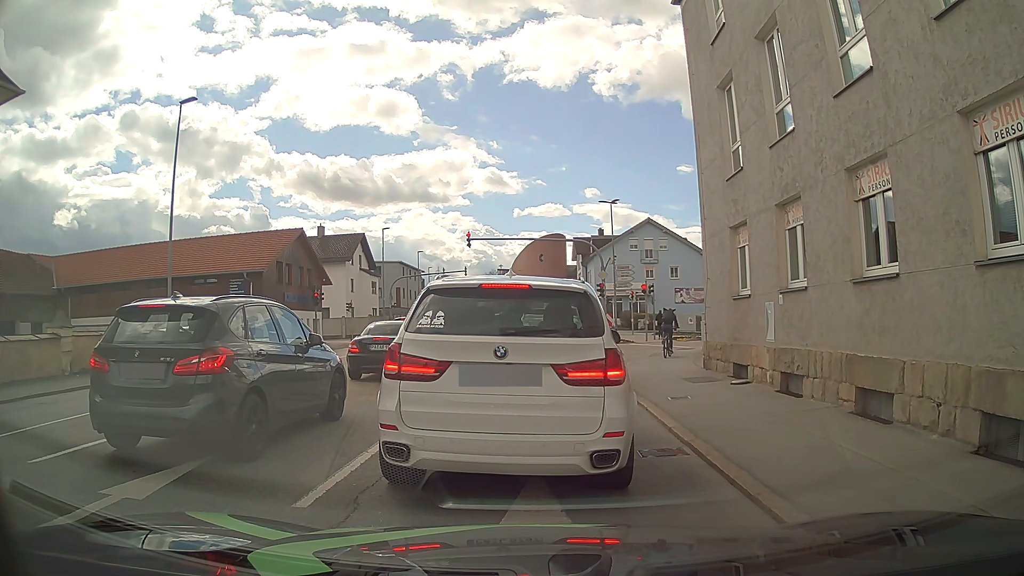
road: tertiary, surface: asphalt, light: Day
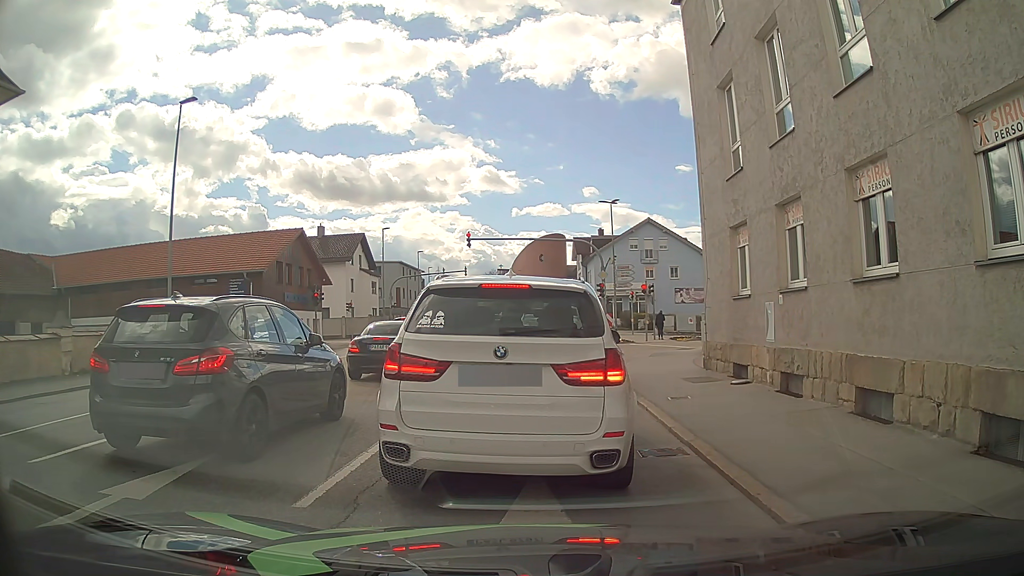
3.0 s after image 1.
(0.0, 0.0) m; 0°
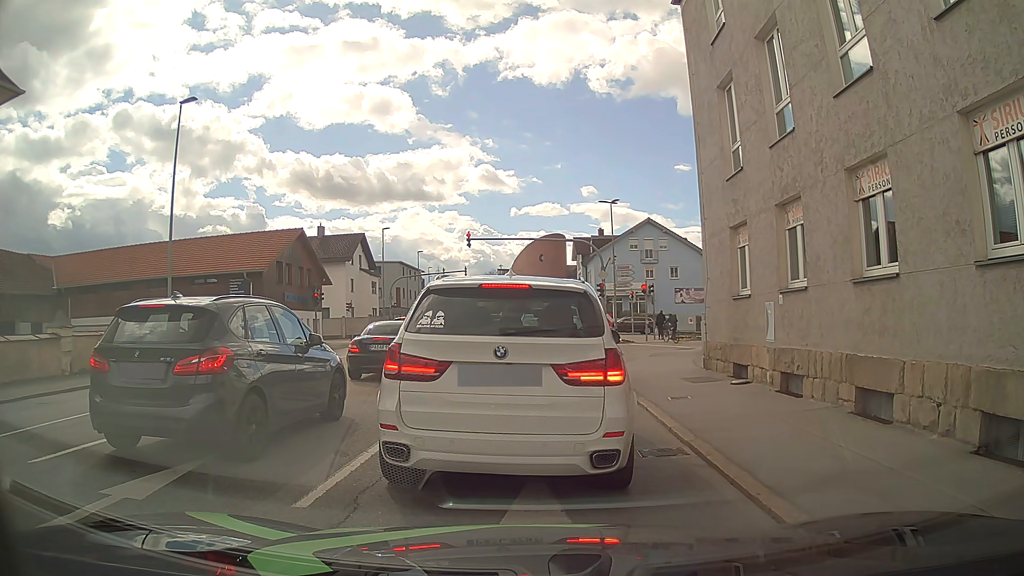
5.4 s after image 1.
(0.0, 0.0) m; 0°
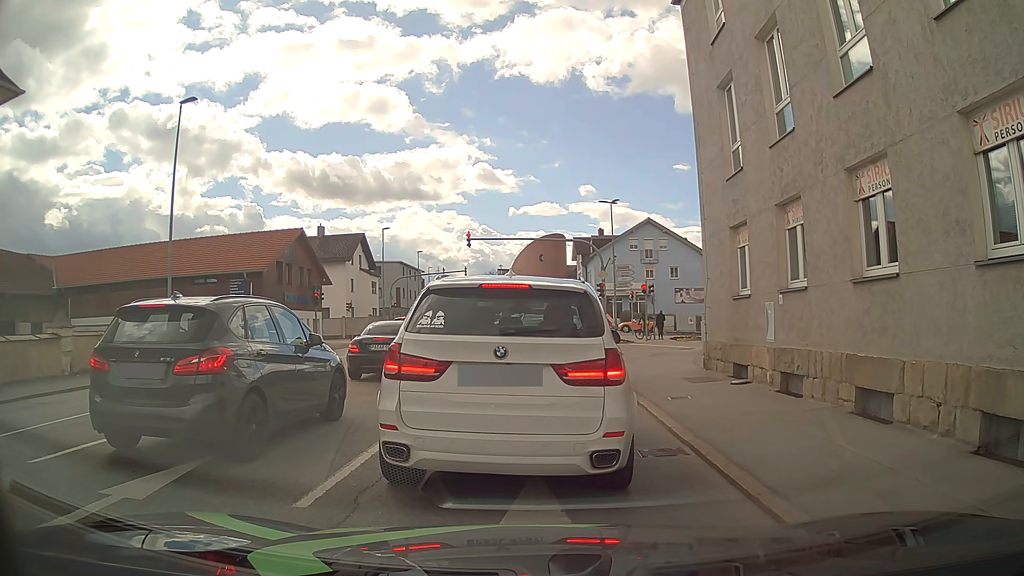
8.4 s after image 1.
(0.0, 0.0) m; 0°
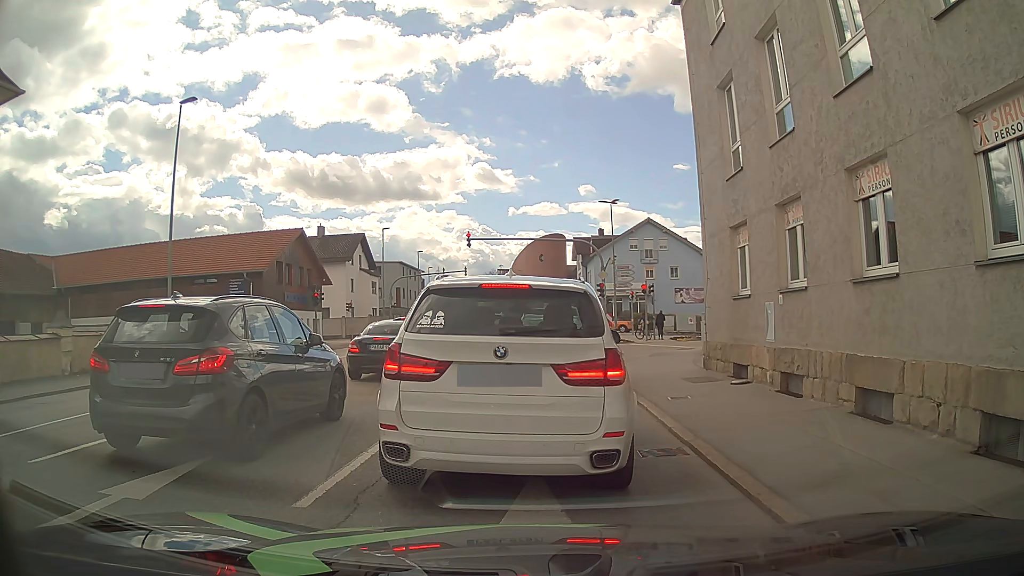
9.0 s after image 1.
(0.0, 0.0) m; 0°
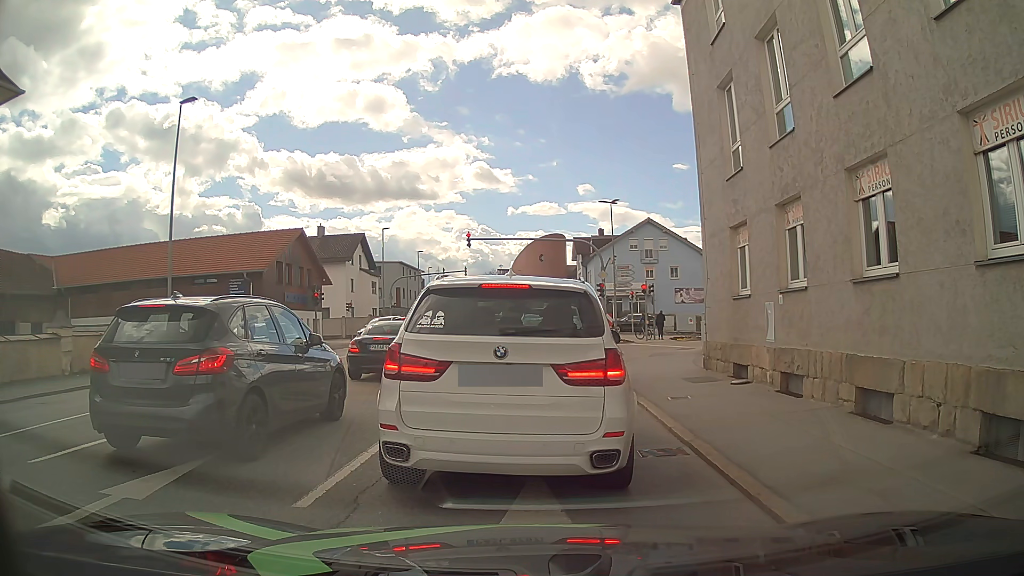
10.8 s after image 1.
(0.0, 0.0) m; 0°
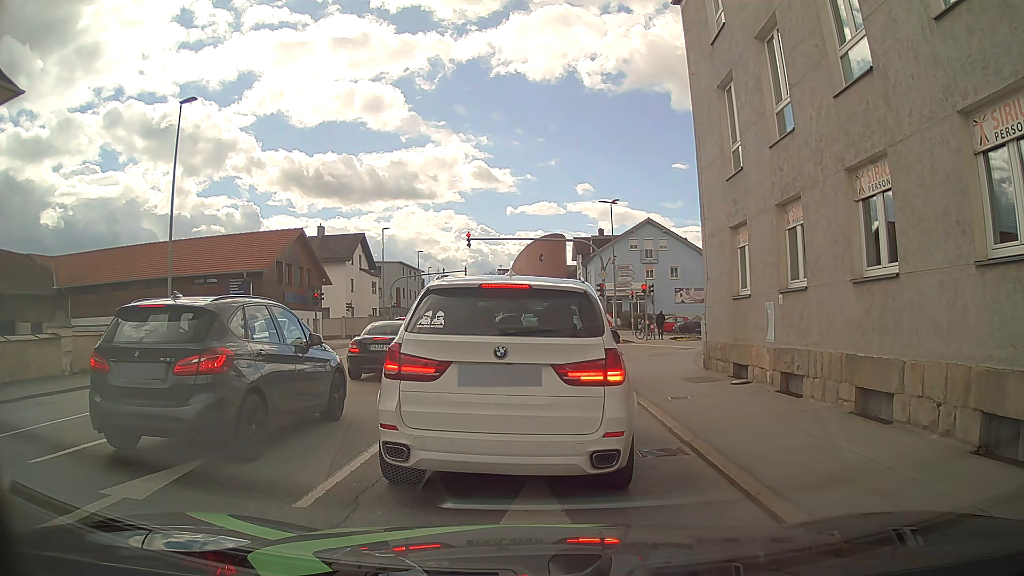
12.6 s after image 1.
(0.0, 0.0) m; 0°
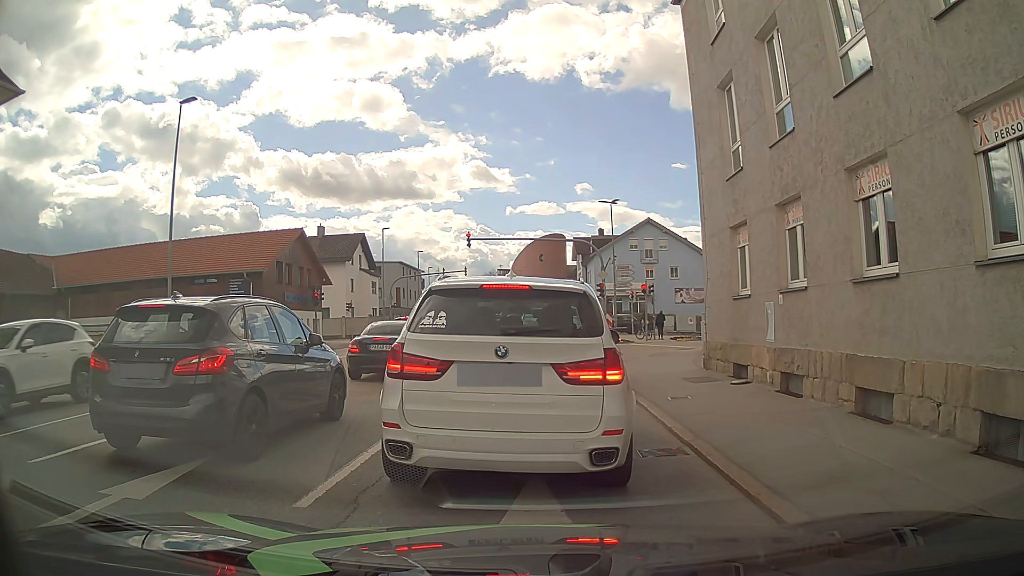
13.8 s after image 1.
(0.0, 0.0) m; 0°
